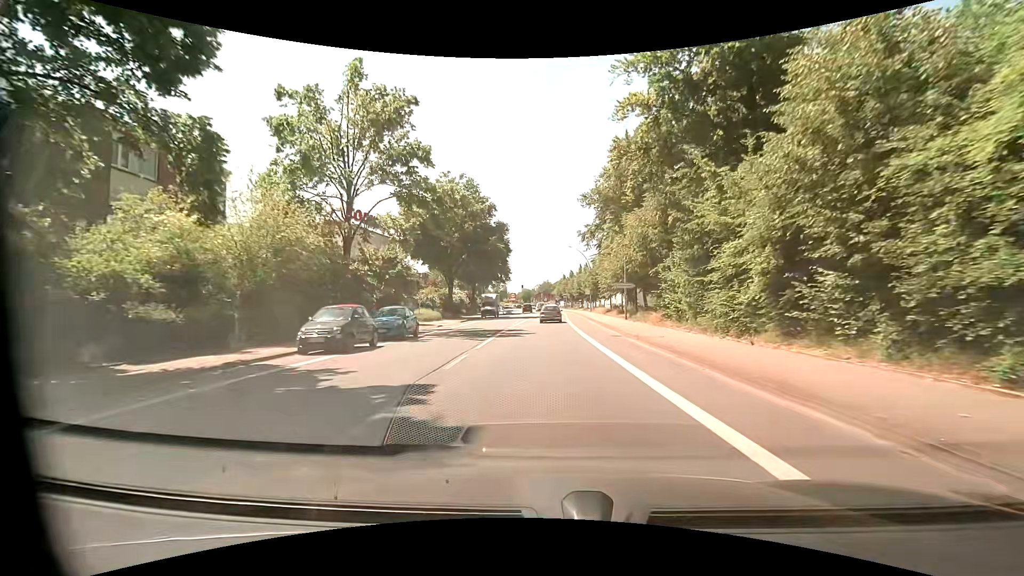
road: primary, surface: asphalt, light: Day
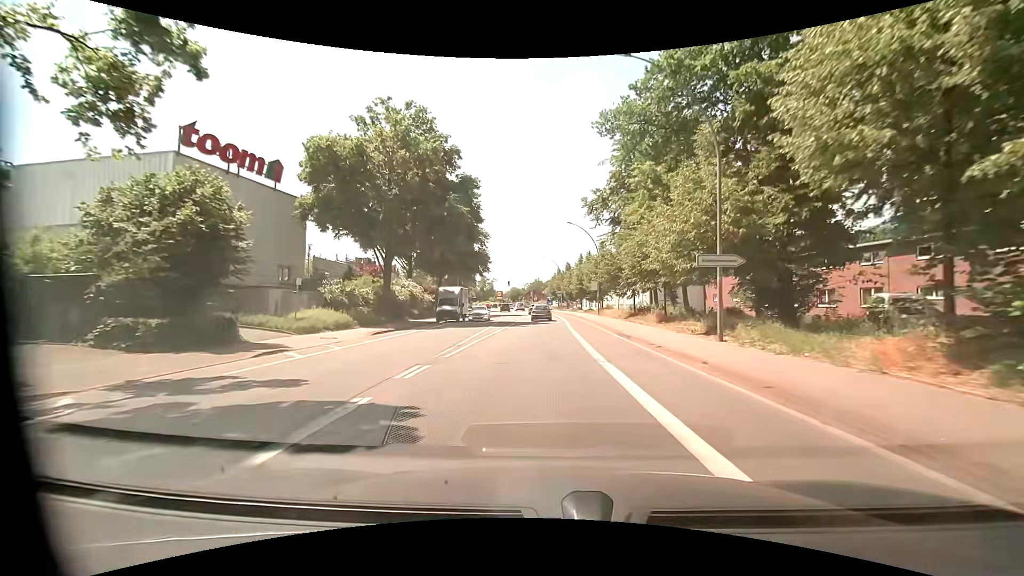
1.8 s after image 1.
(+0.1, +22.4) m; +1°
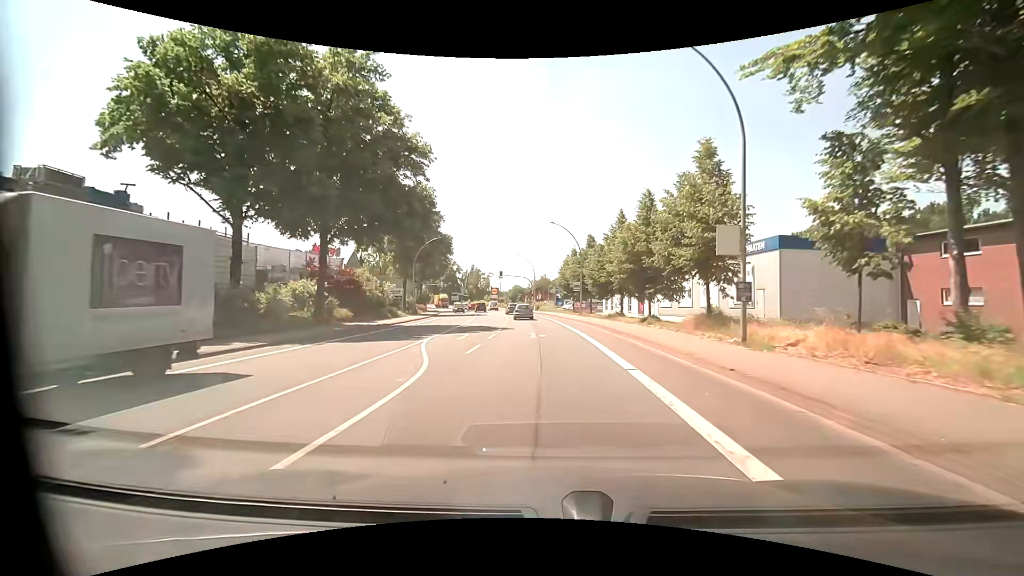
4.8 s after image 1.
(+0.3, +38.3) m; -1°
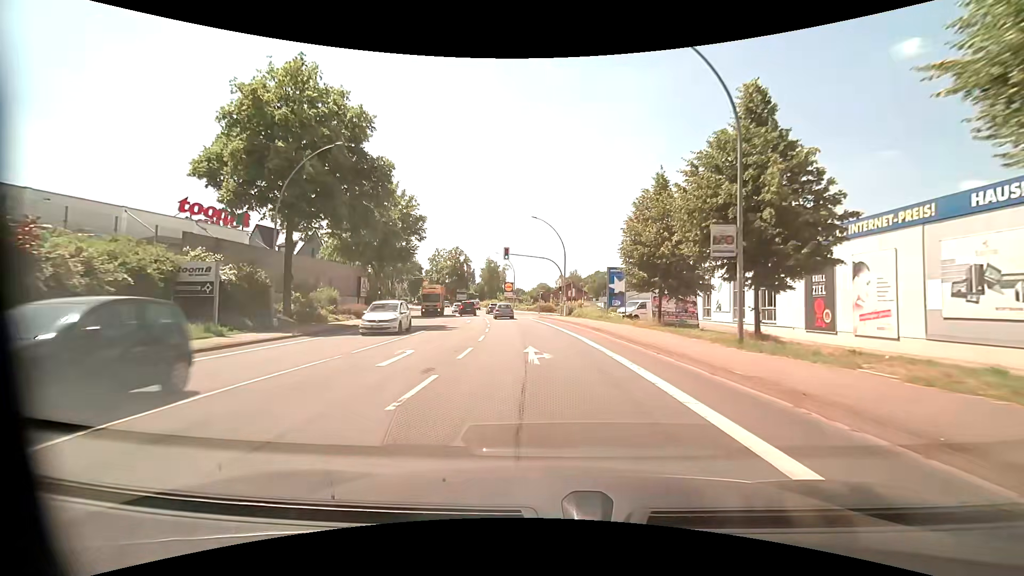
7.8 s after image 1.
(-0.7, +37.9) m; -3°
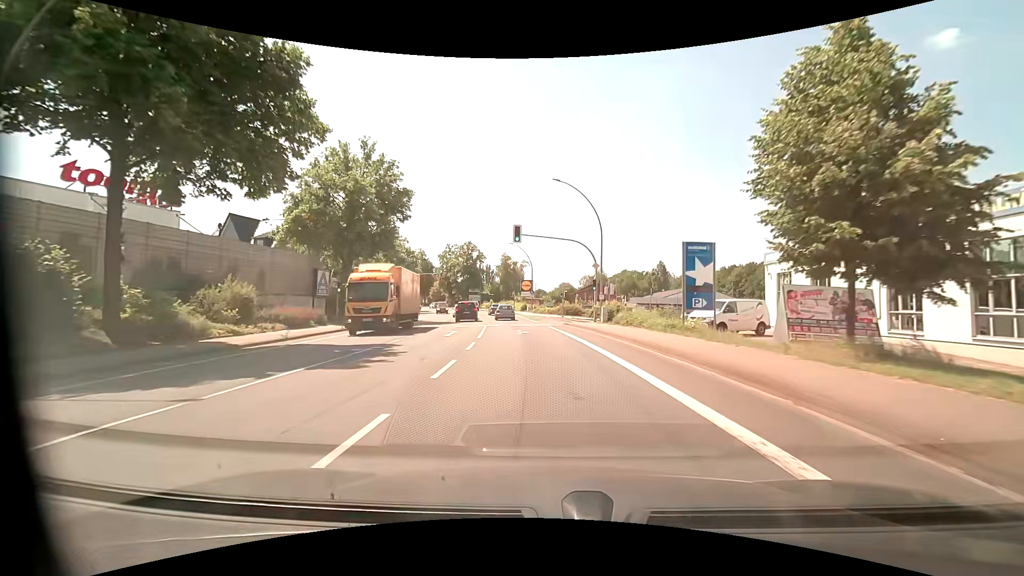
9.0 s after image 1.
(-0.4, +15.4) m; -2°
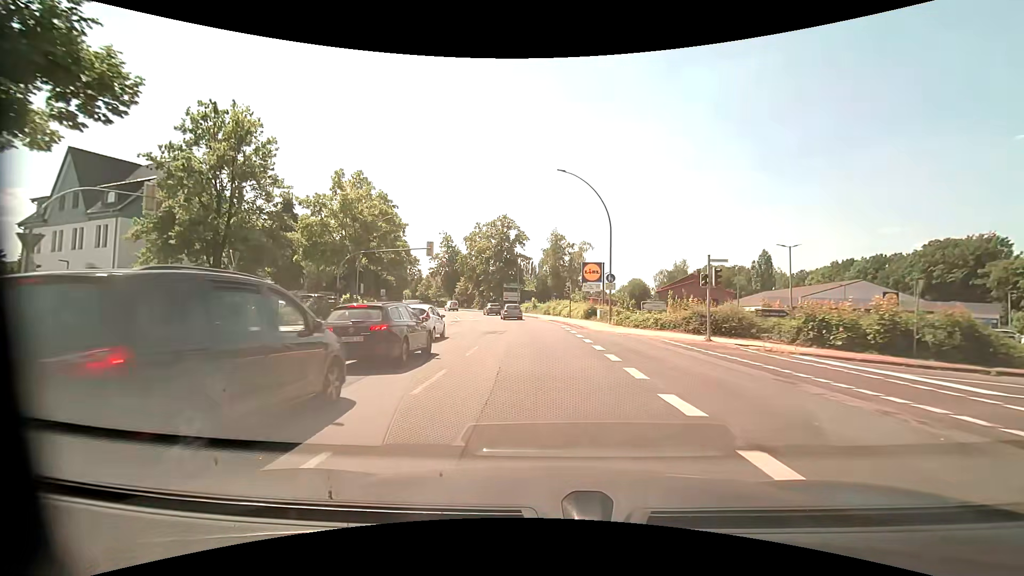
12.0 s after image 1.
(-2.4, +38.0) m; -7°
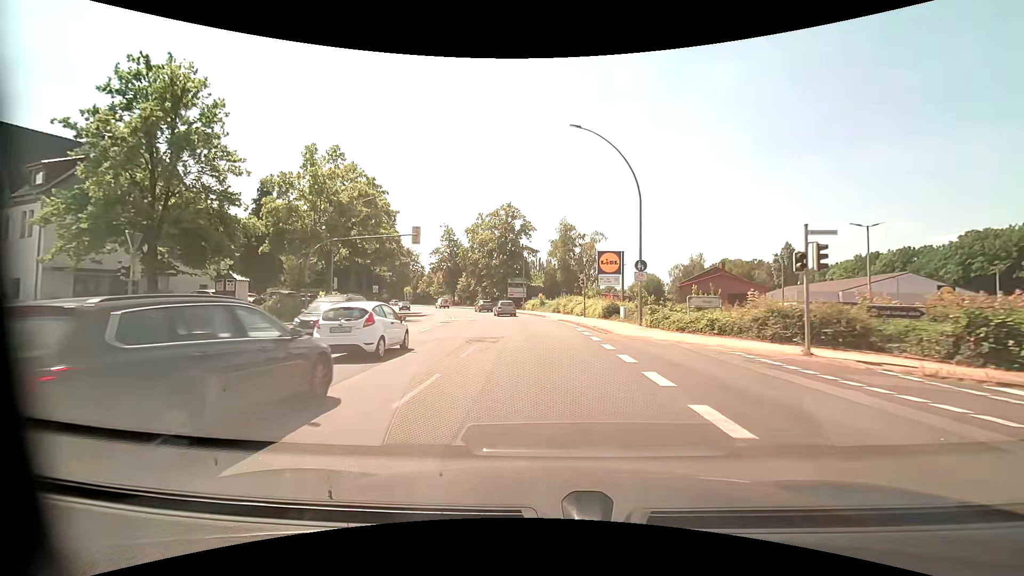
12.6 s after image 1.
(-0.1, +7.3) m; -1°
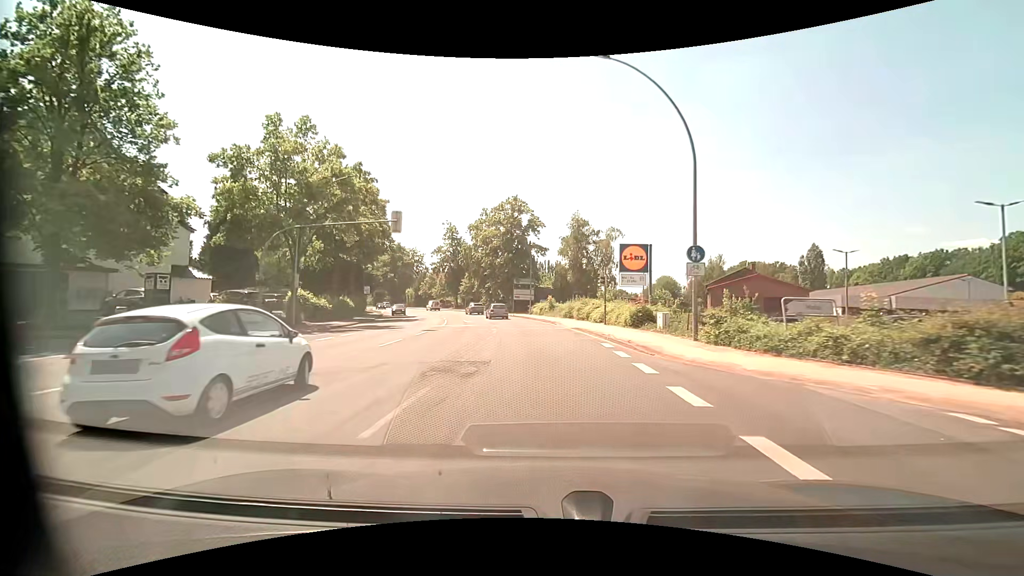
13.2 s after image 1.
(0.0, +7.3) m; -1°
(0, +10) (0, +20) (-1, +30) (-3, +40) (-4, +50) (-7, +59) (-10, +69) (-14, +78) (-17, +87) (-22, +96) m
